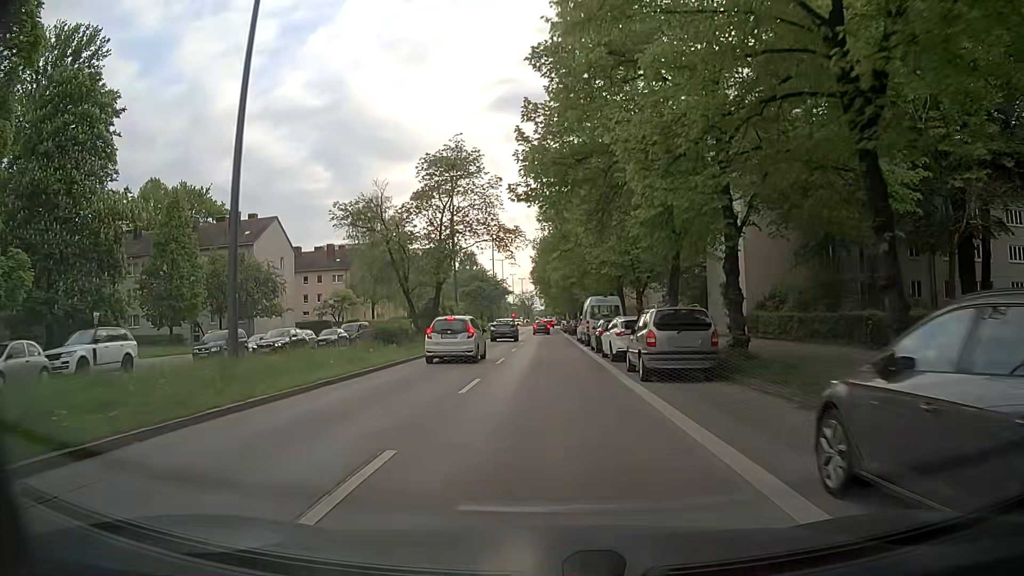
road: secondary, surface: asphalt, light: Day
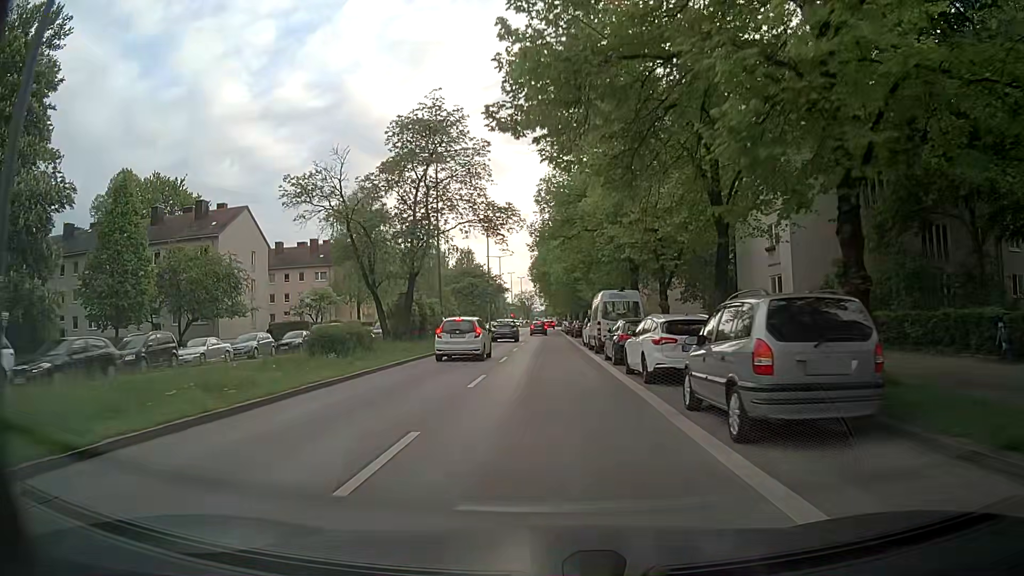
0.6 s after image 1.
(0.0, +7.6) m; +1°
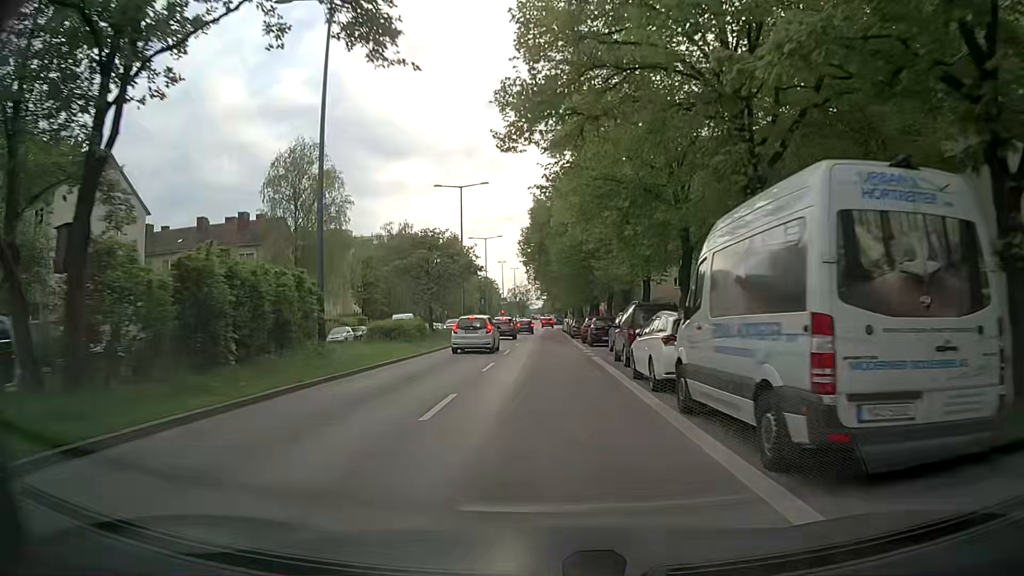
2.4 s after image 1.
(-0.3, +22.7) m; 0°
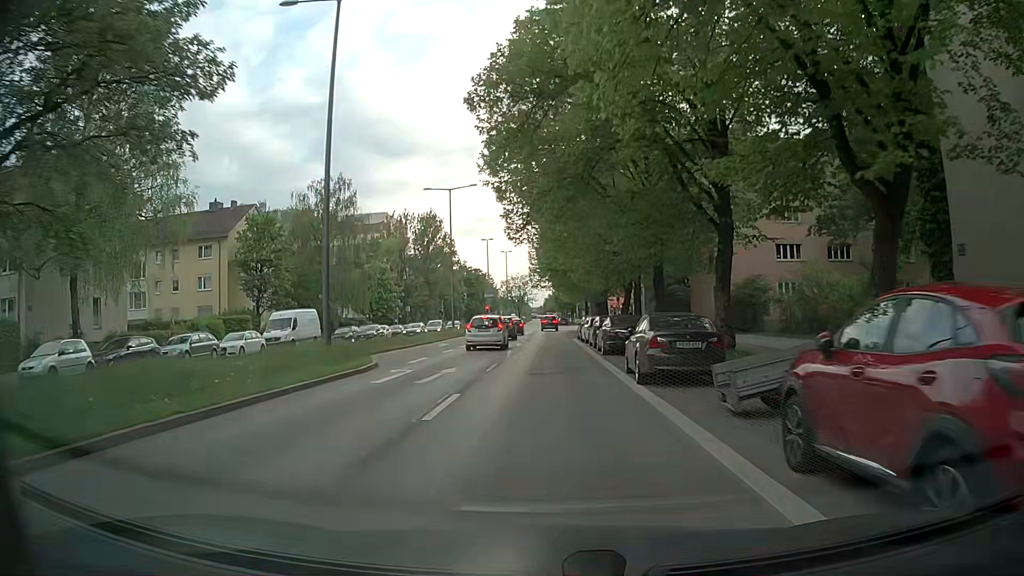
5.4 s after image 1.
(-0.5, +35.3) m; -2°
